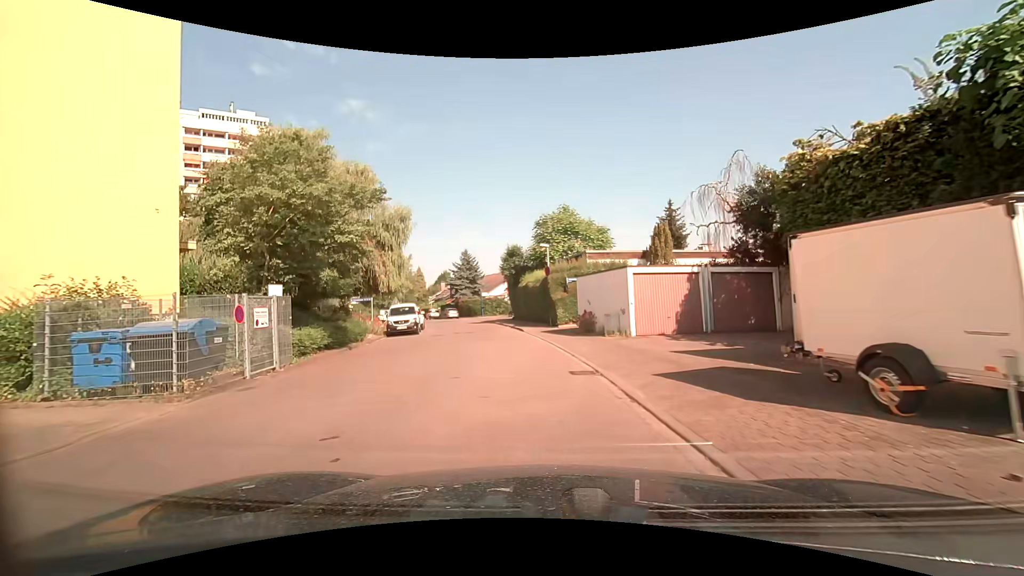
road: residential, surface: asphalt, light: Day
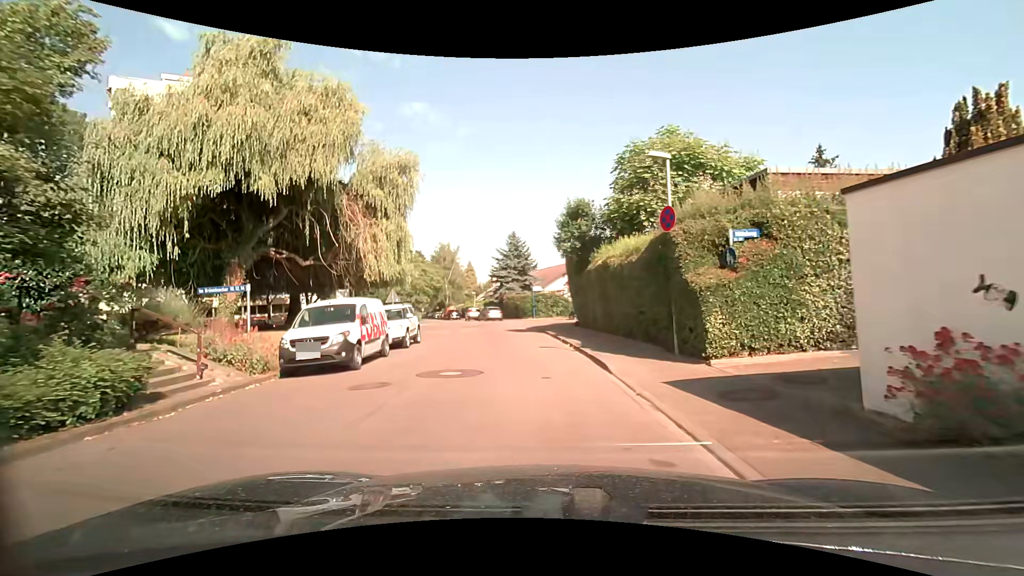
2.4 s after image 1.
(-1.0, +16.3) m; -7°
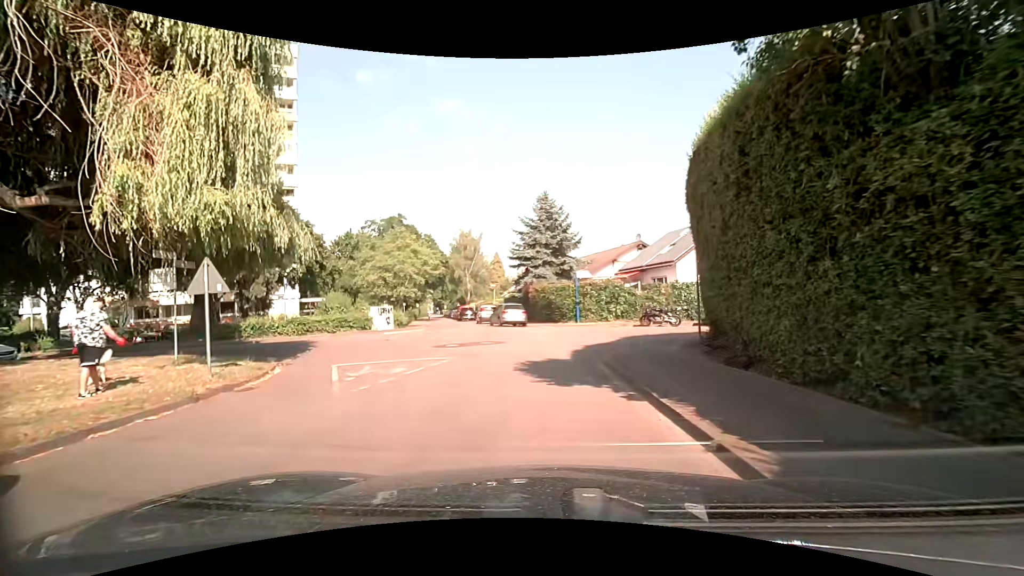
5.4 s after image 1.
(-0.7, +18.1) m; -4°
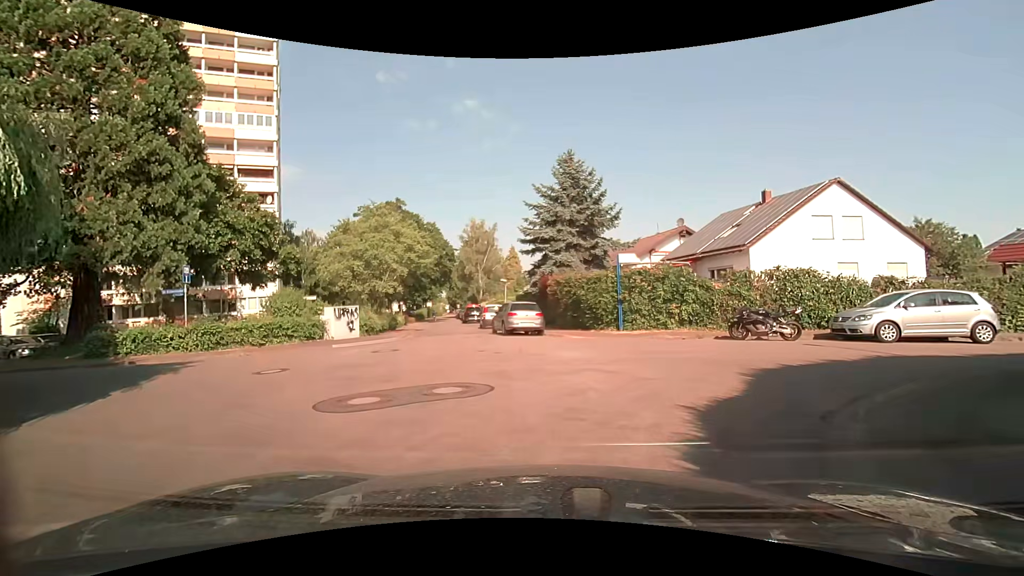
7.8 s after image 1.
(-0.2, +9.3) m; 0°
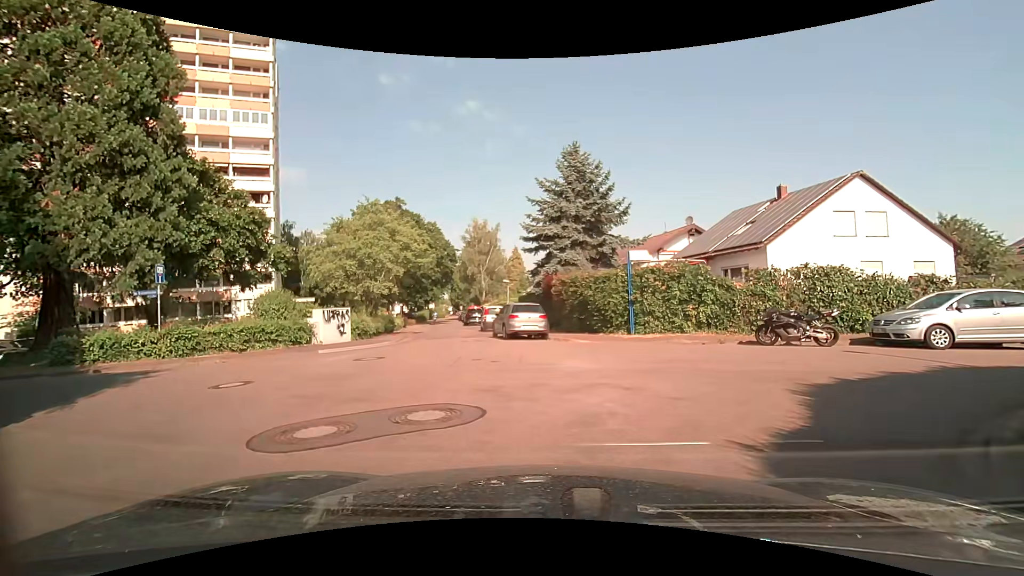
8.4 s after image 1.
(-0.1, +1.6) m; -2°
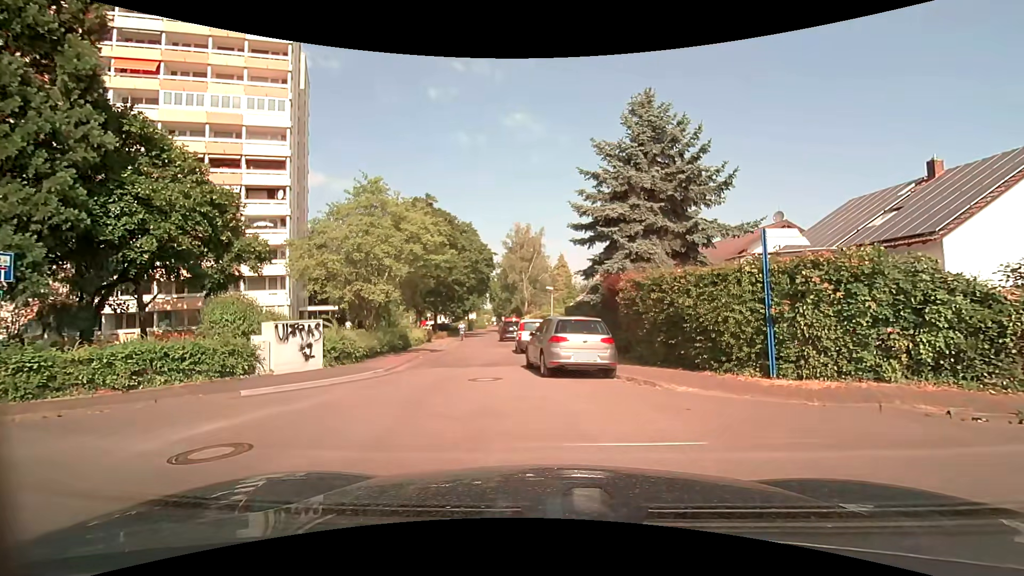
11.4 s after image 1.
(-0.3, +7.5) m; -6°
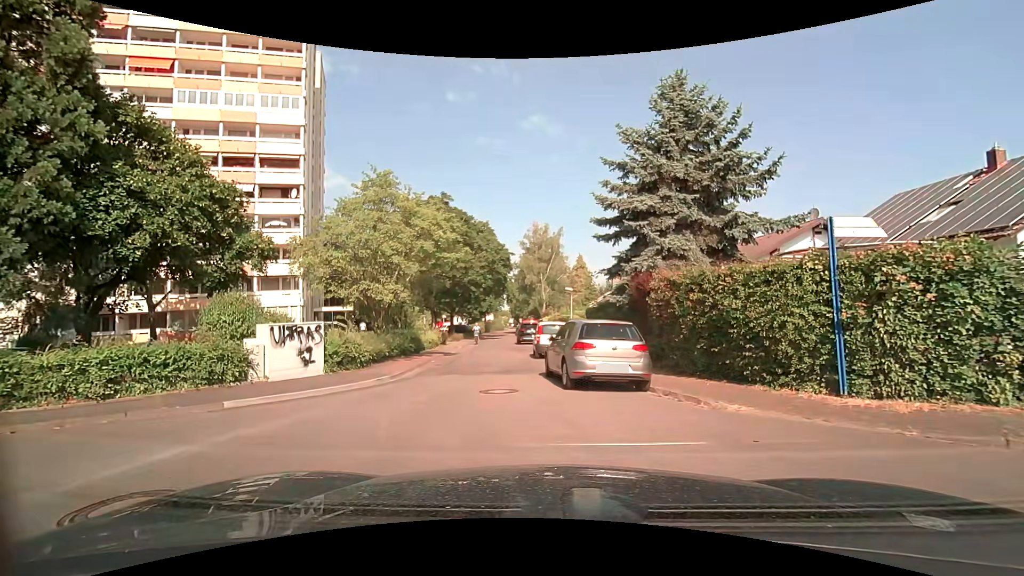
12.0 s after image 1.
(0.0, +1.5) m; -3°
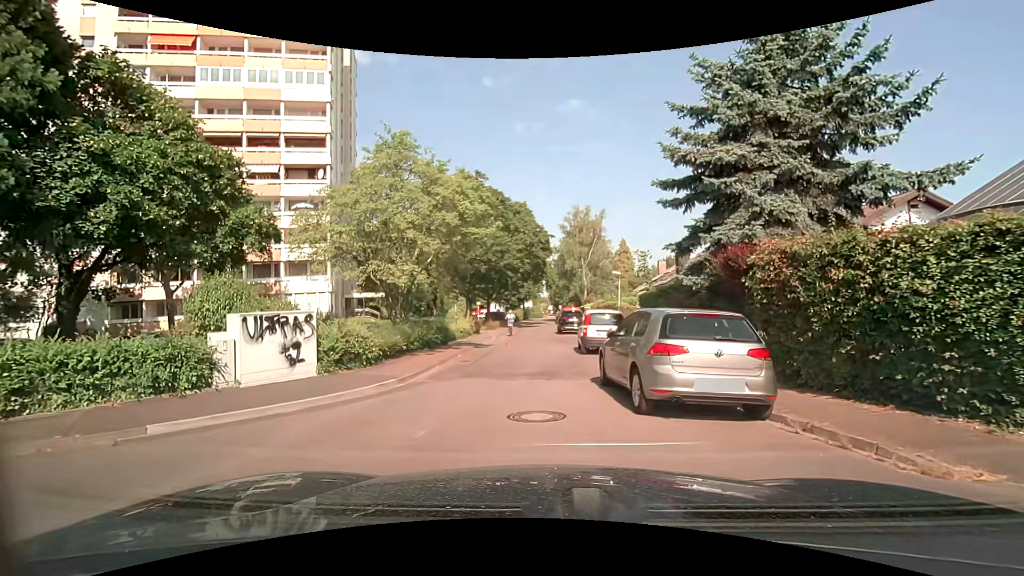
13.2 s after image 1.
(-0.1, +3.4) m; -3°
